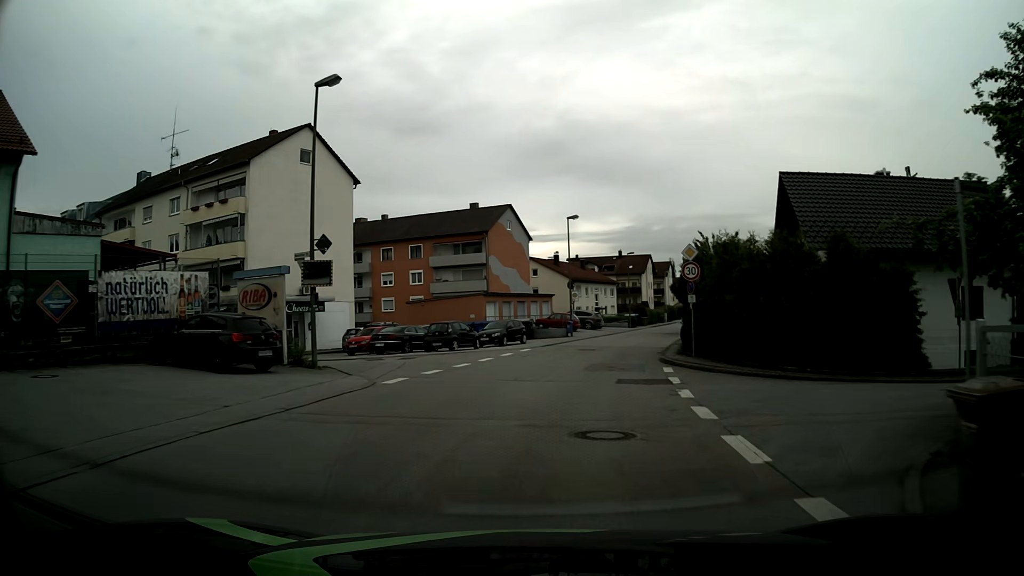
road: unclassified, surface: asphalt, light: Day
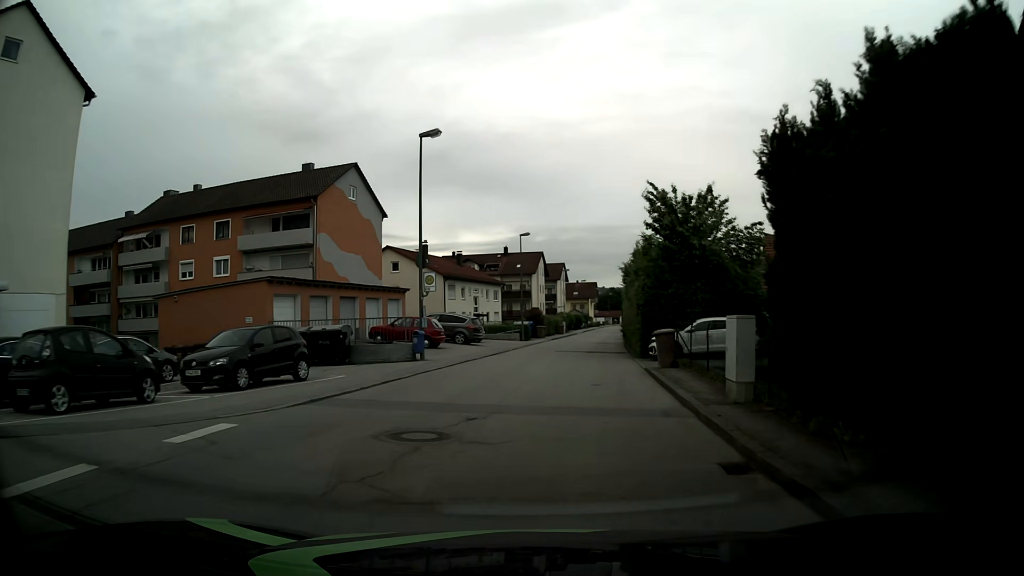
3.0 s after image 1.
(+1.8, +22.2) m; +9°
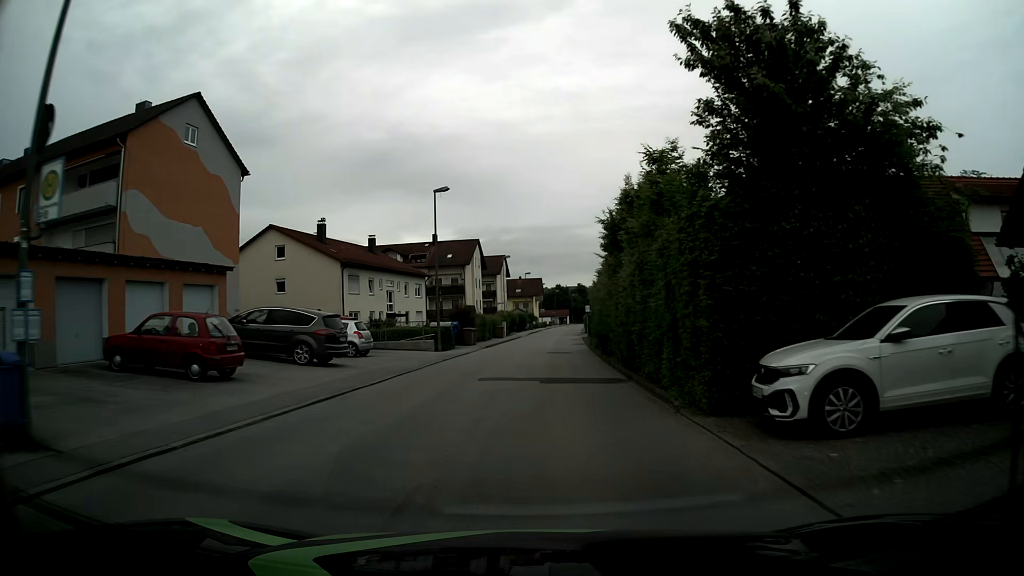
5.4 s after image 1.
(+1.1, +17.7) m; +6°
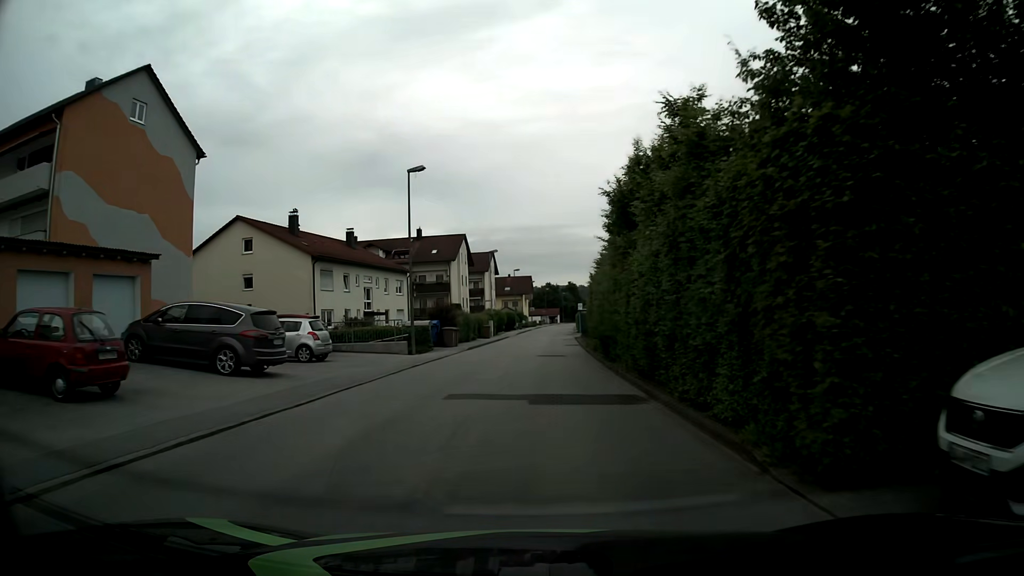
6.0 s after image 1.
(0.0, +4.5) m; 0°
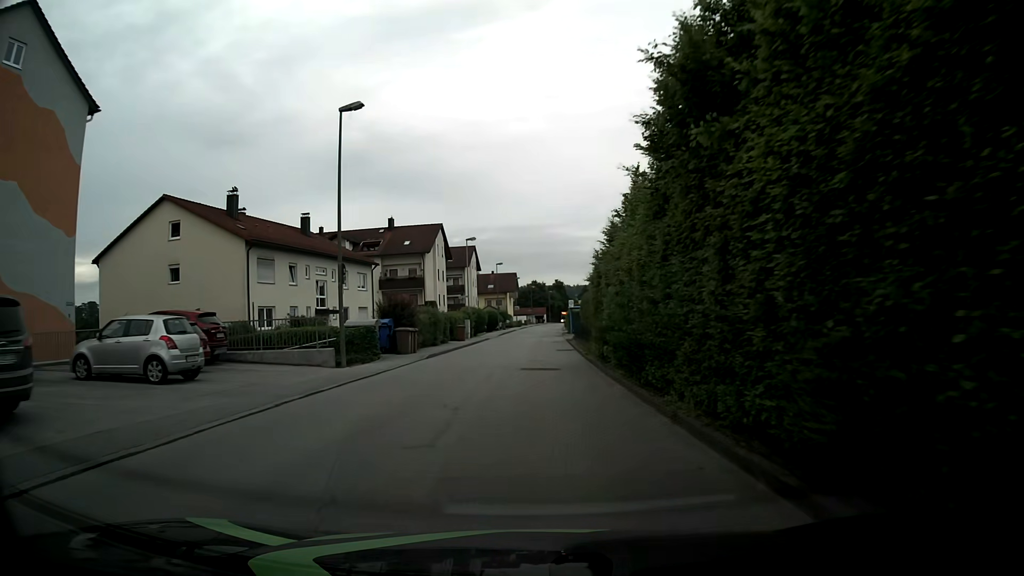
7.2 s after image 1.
(+0.1, +8.9) m; +1°
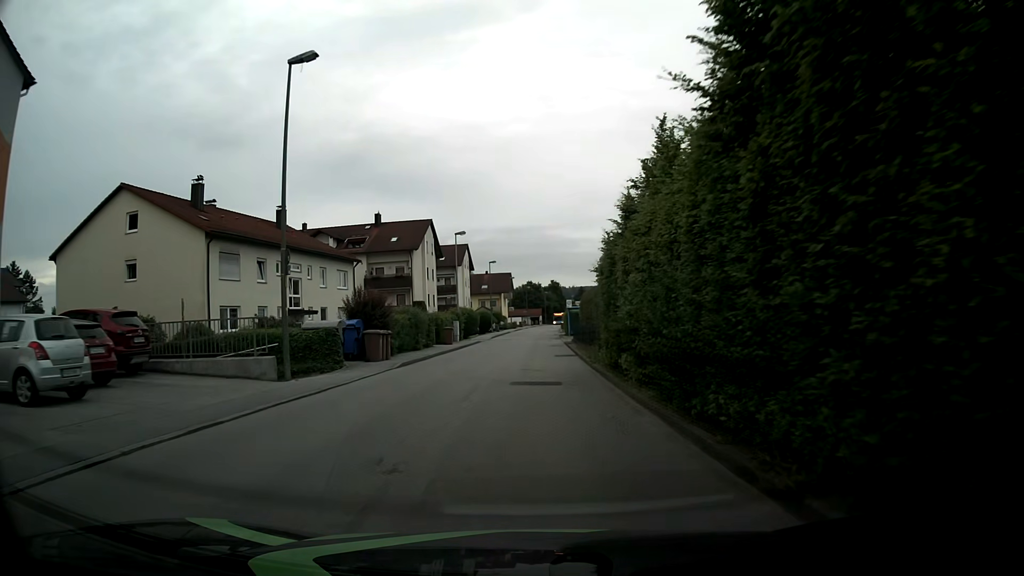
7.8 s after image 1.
(0.0, +4.5) m; +1°
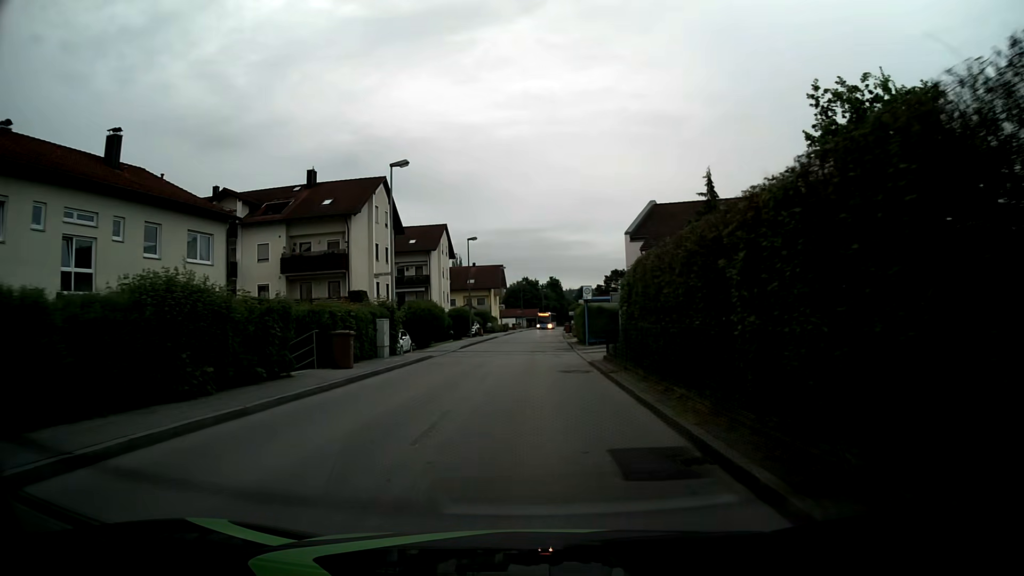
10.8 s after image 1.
(0.0, +22.3) m; +1°
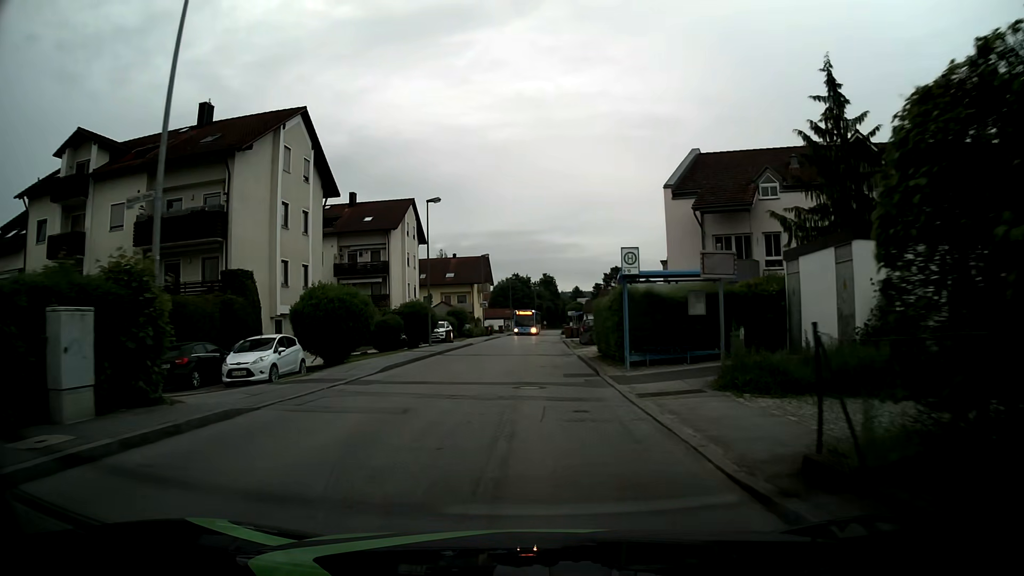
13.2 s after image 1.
(-0.1, +17.8) m; 0°
(0, +10) (0, +20) (0, +30) (0, +40) (0, +50) (+1, +60) (+1, +70) (+1, +80) (+2, +90) (+2, +100) m
